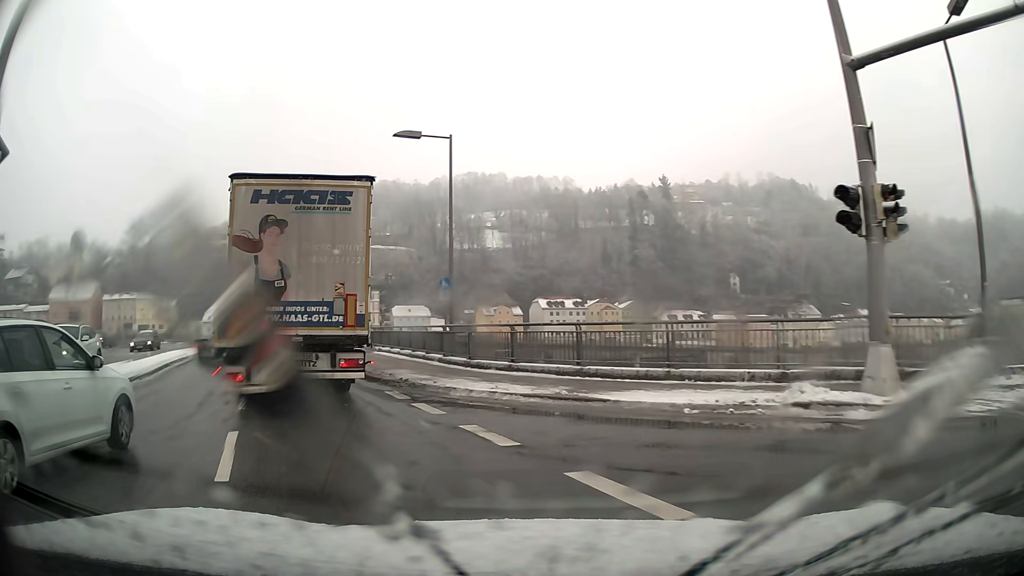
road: primary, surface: asphalt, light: Day
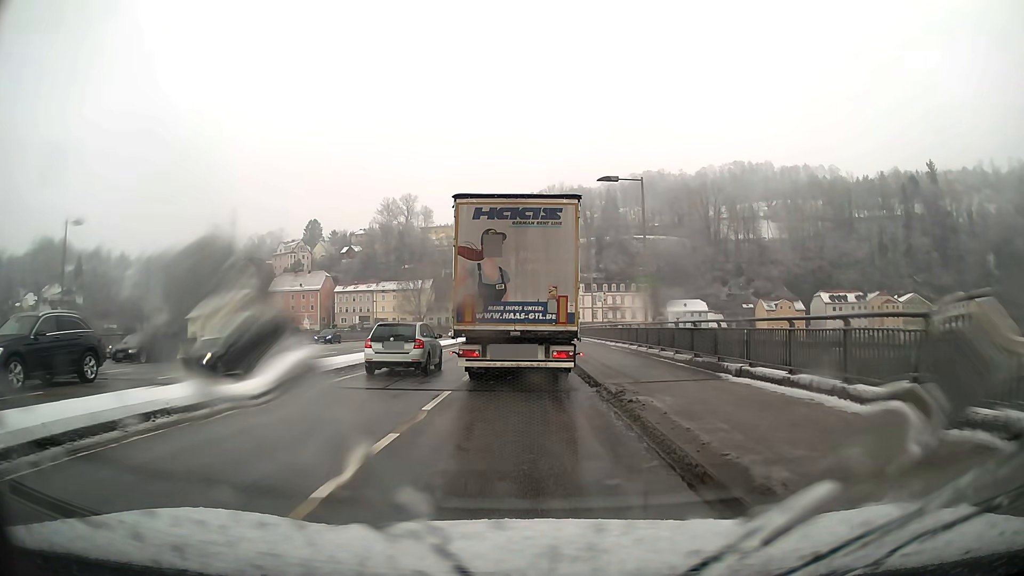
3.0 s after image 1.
(-4.7, +18.4) m; -18°
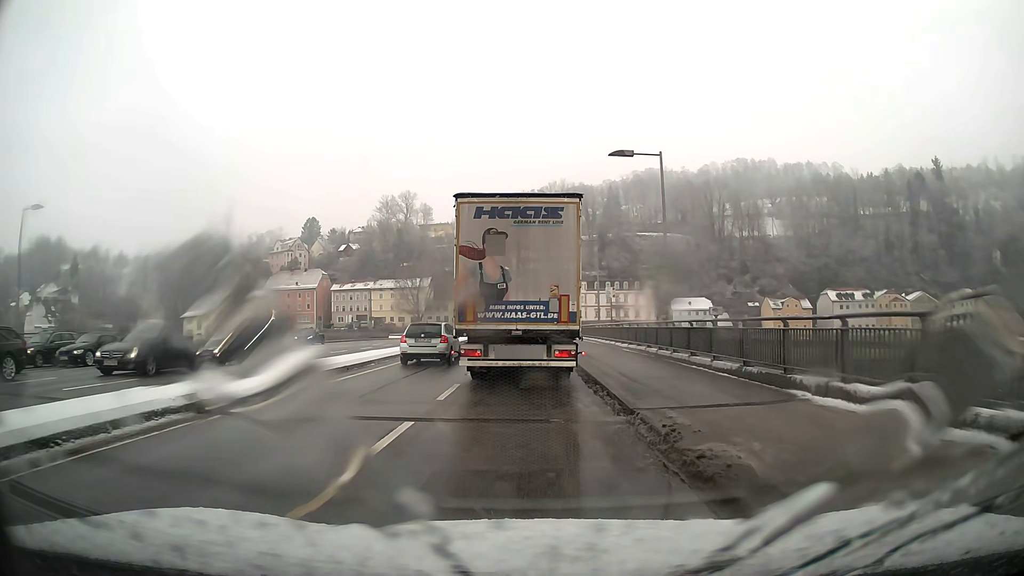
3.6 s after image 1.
(0.0, +4.4) m; 0°
